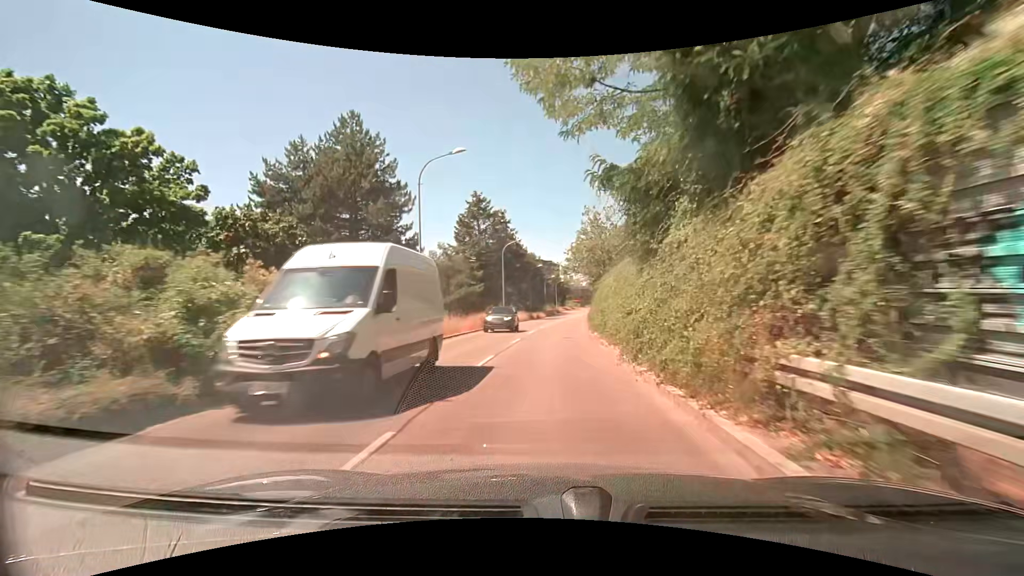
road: tertiary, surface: asphalt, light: Day
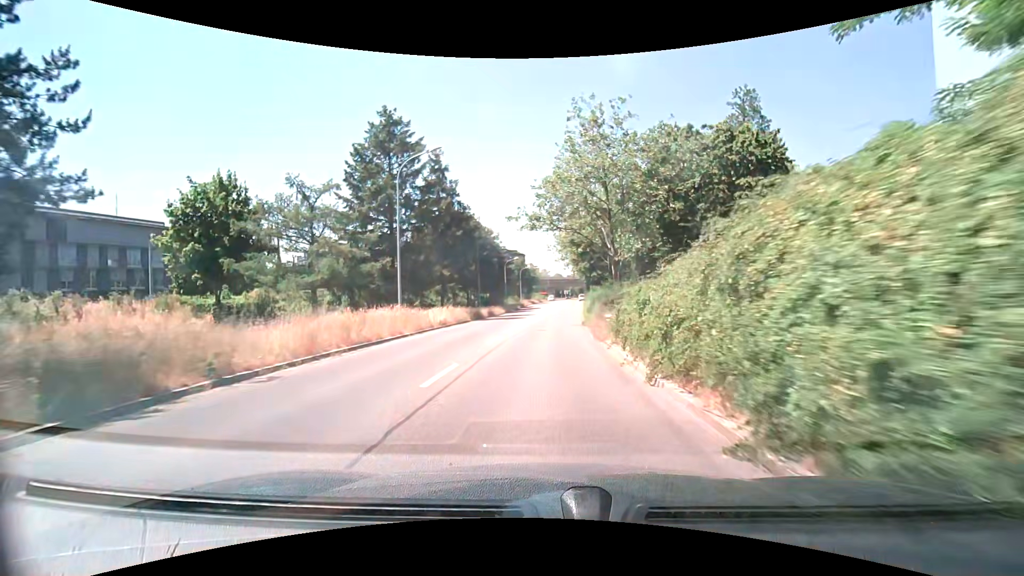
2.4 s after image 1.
(+0.7, +30.3) m; +4°
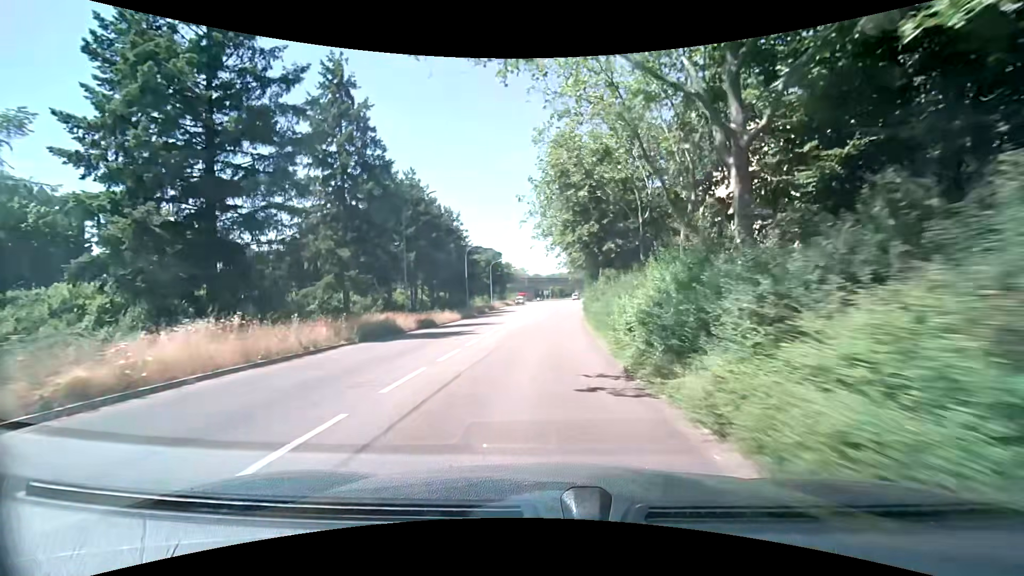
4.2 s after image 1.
(+0.4, +22.7) m; +3°
(0, +10) (0, +20) (0, +30) (+1, +40) (+2, +50) (+3, +60) (+3, +70) (+5, +80) (+6, +90) (+7, +100) m
